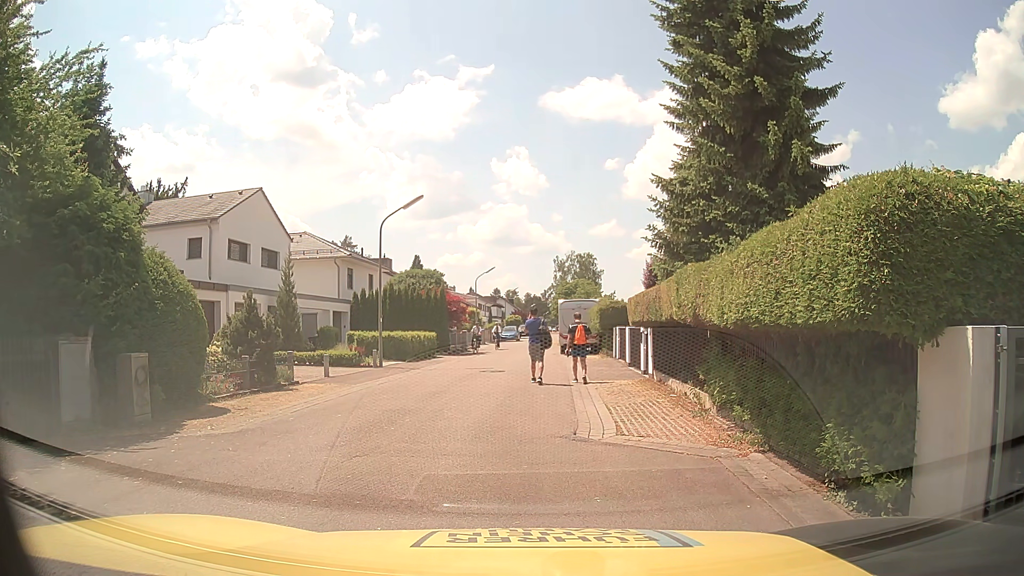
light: Day
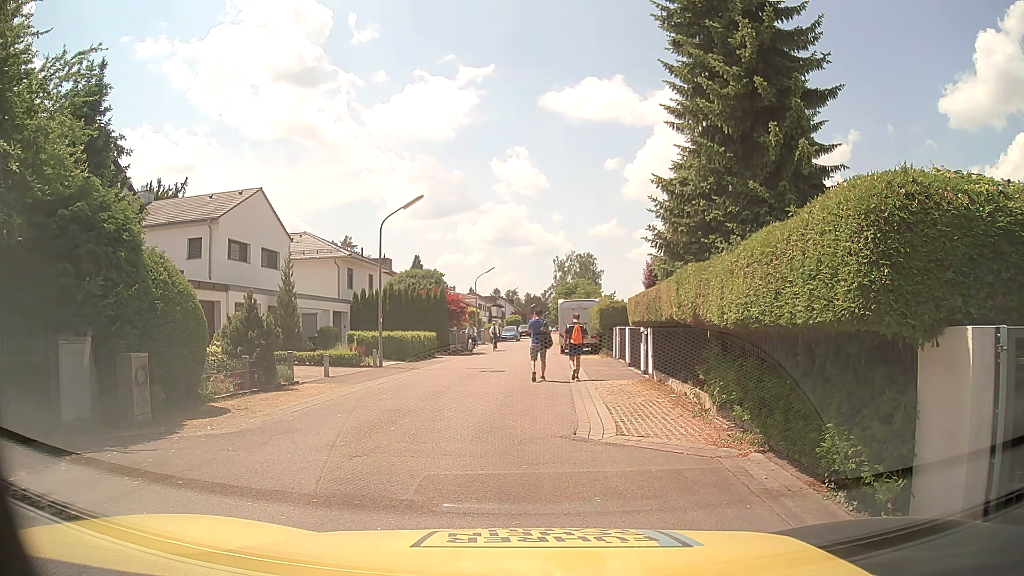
(0.0, 0.0) m; 0°
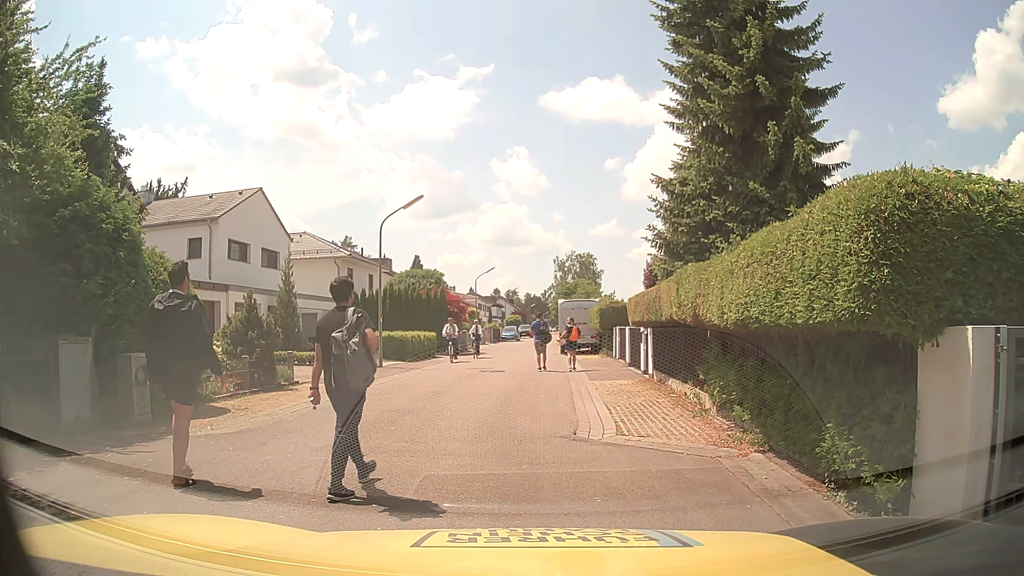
(0.0, 0.0) m; 0°
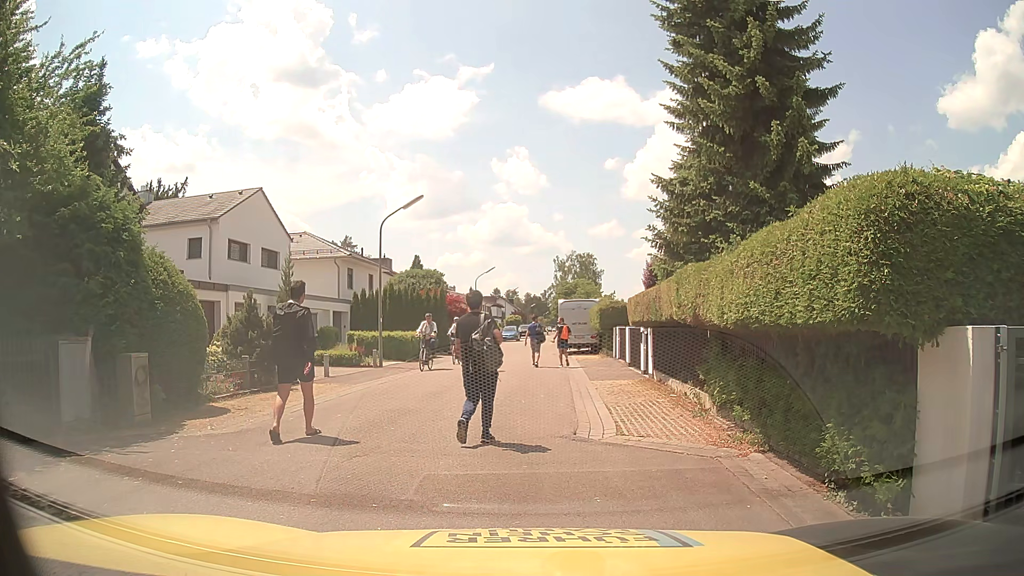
(0.0, 0.0) m; 0°
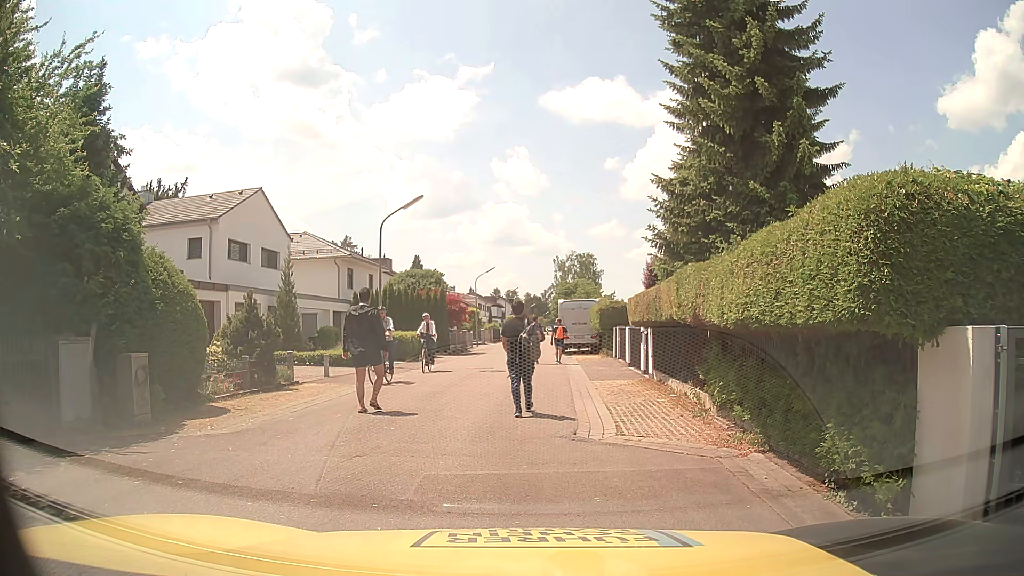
(0.0, 0.0) m; 0°
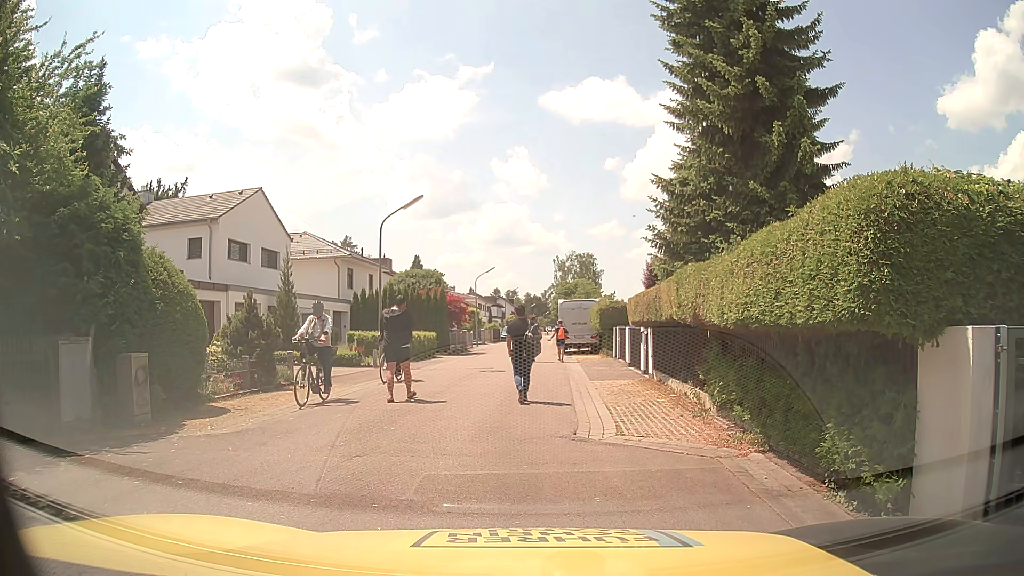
(0.0, 0.0) m; 0°
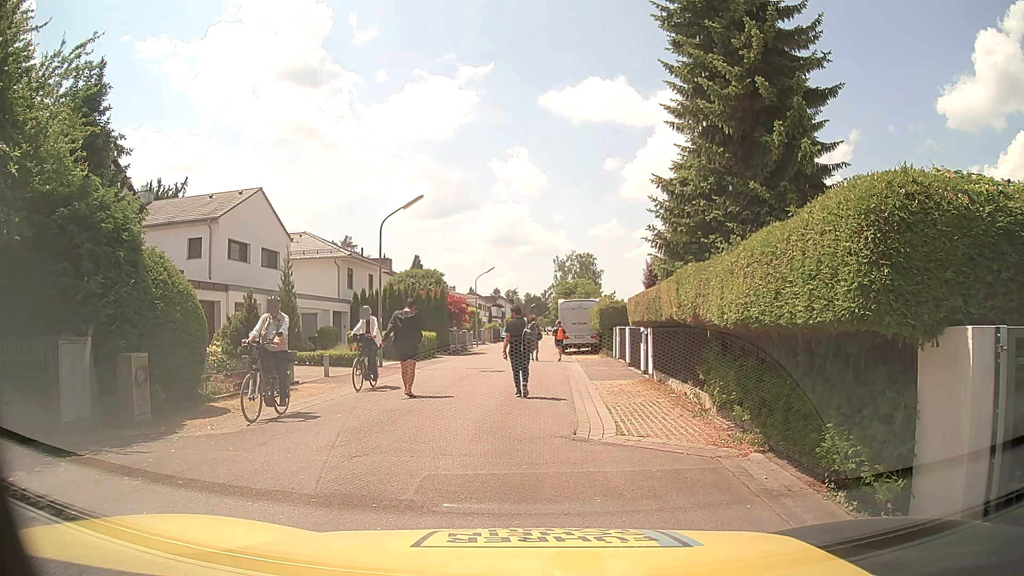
(0.0, 0.0) m; 0°
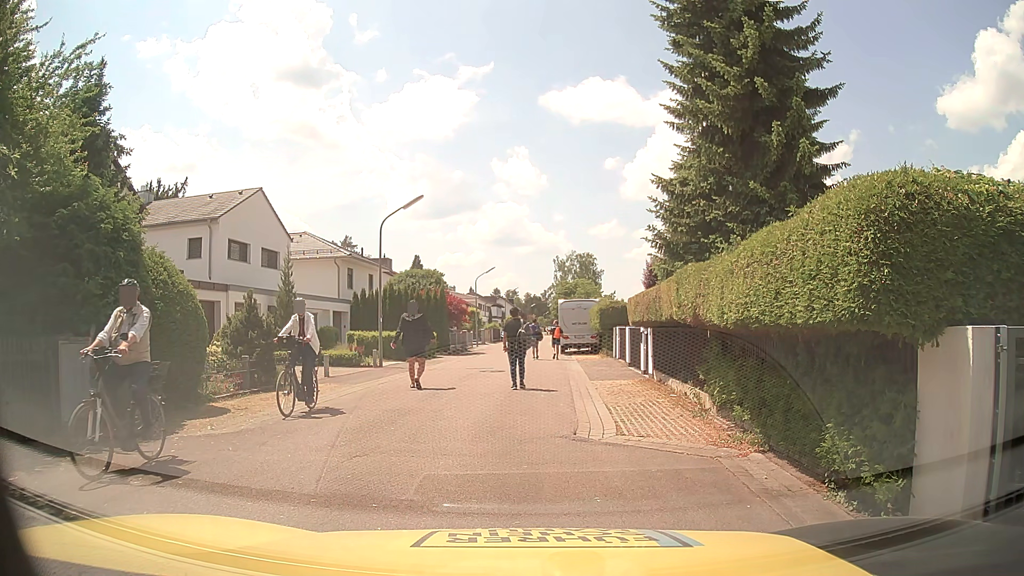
(0.0, 0.0) m; 0°
